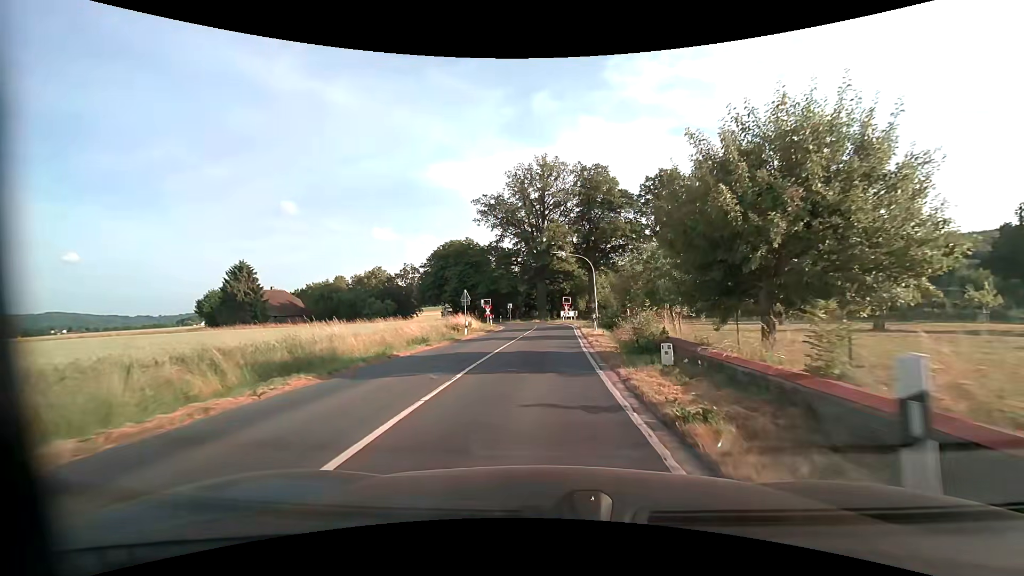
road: primary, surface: asphalt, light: Day
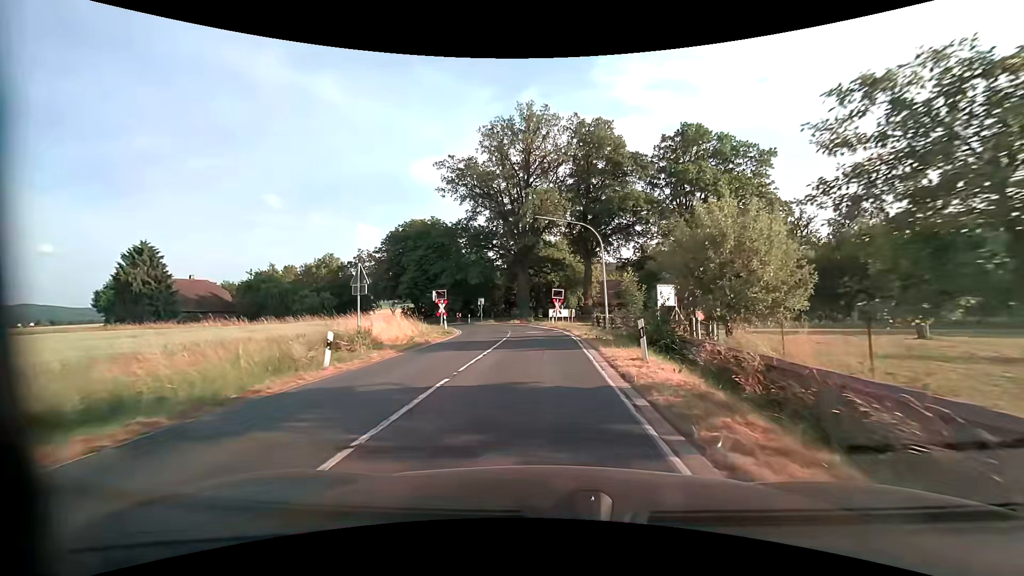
(+0.1, +18.9) m; +1°
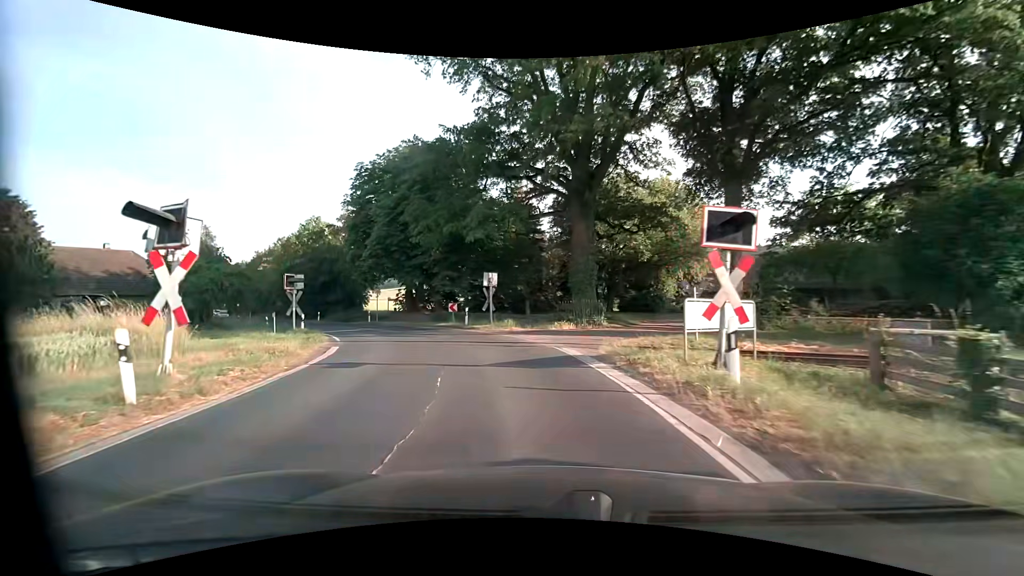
(-0.6, +31.9) m; -7°
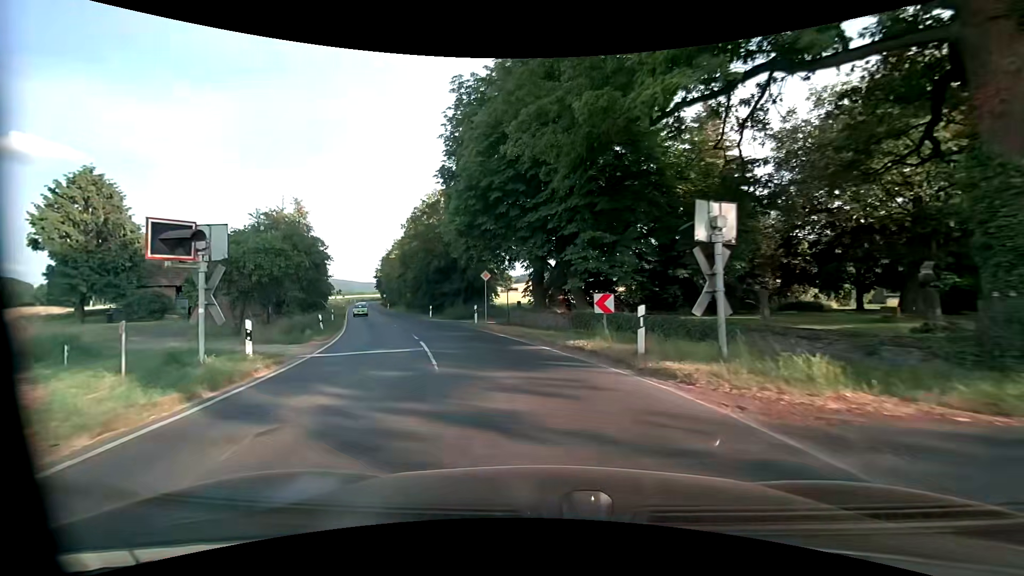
(-2.4, +17.3) m; -18°
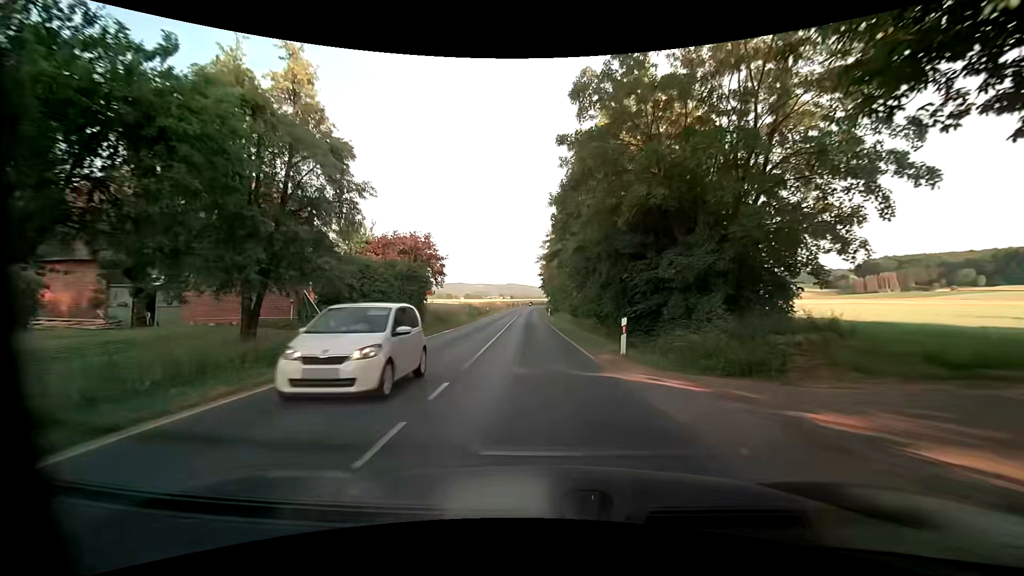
(-6.5, +30.1) m; -20°
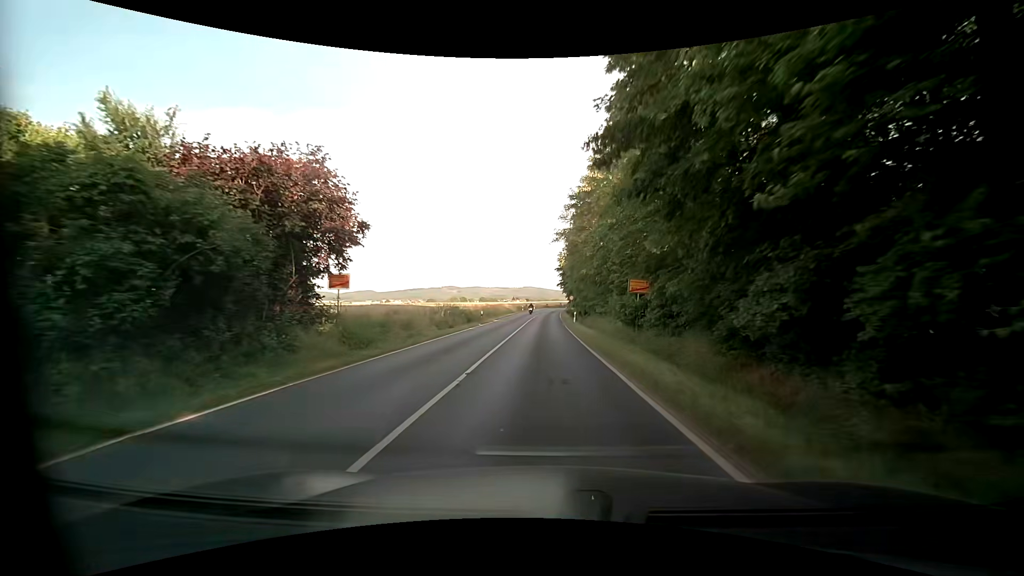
(-0.5, +21.8) m; -3°
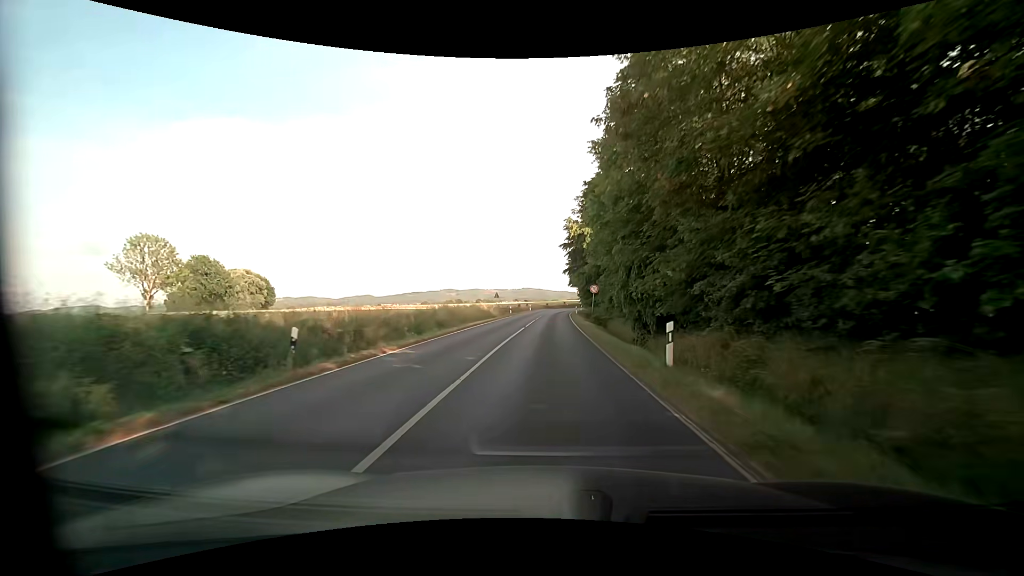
(+0.3, +32.4) m; +1°
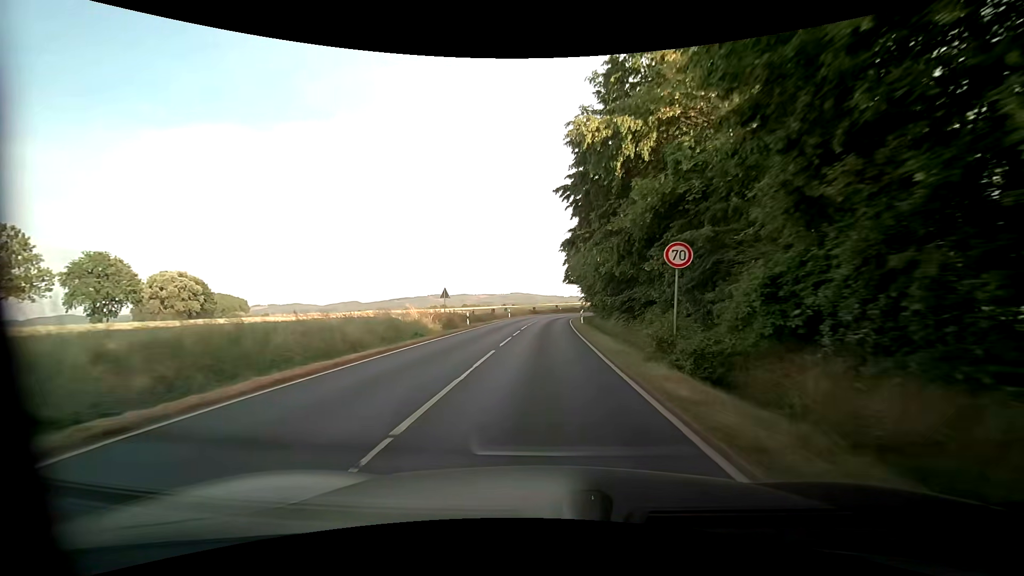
(+0.4, +26.3) m; +1°
(0, +10) (0, +20) (0, +30) (+1, +40) (+1, +50) (+2, +60) (+4, +70) (+6, +79) (+10, +89) (+15, +97) m
